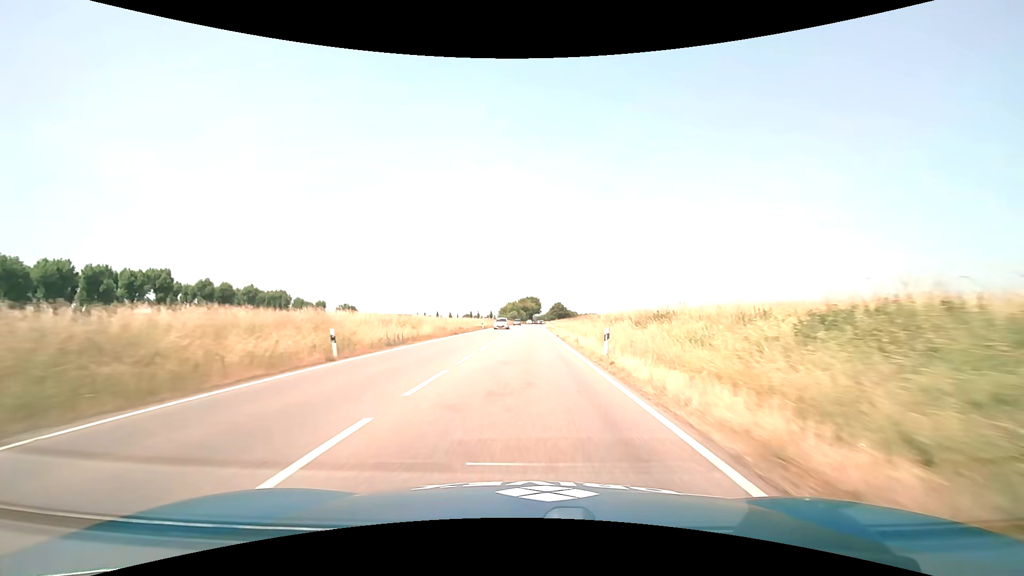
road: primary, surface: asphalt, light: Day
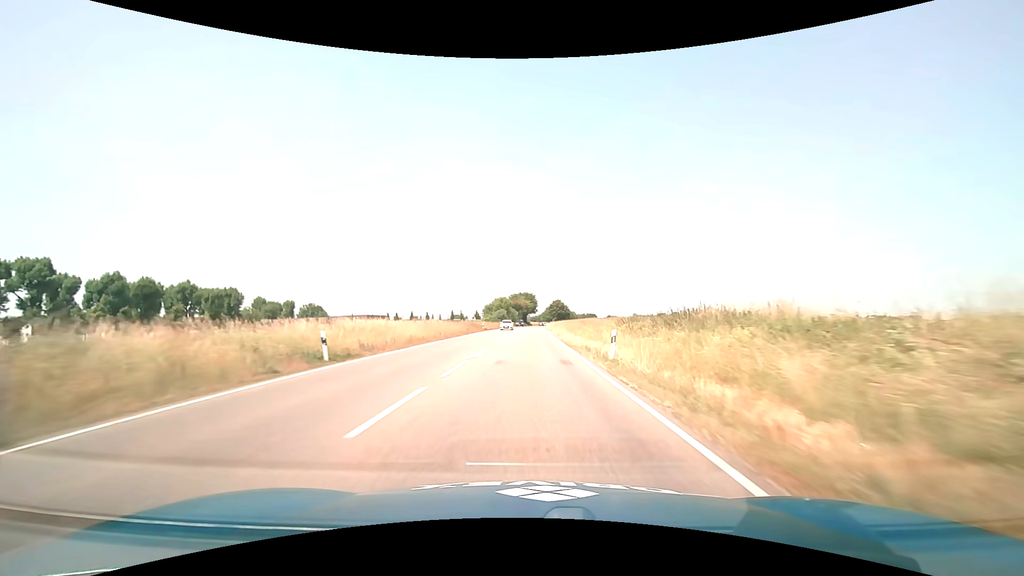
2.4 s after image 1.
(+0.3, +50.6) m; +1°
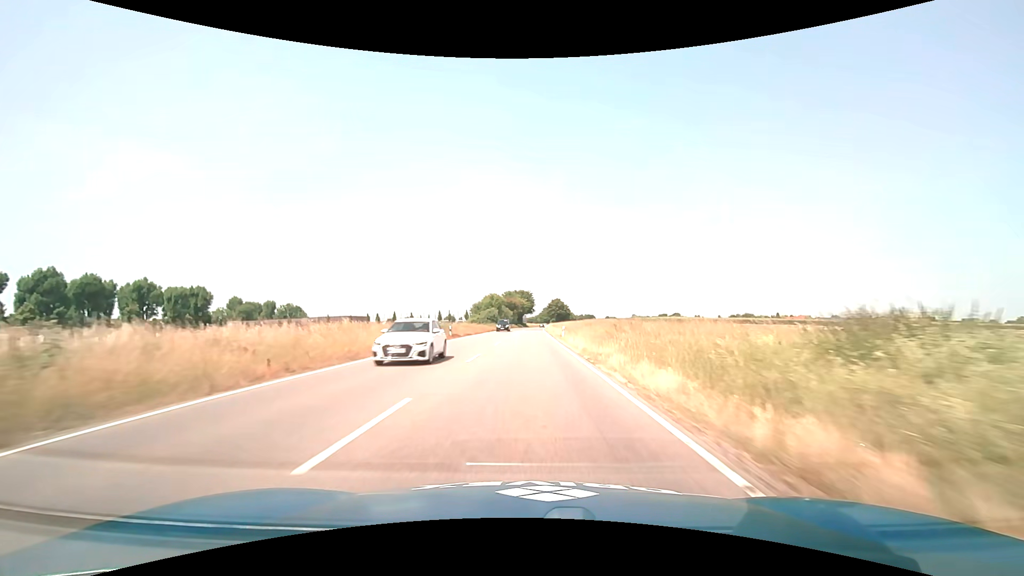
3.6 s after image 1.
(+0.1, +25.2) m; 0°
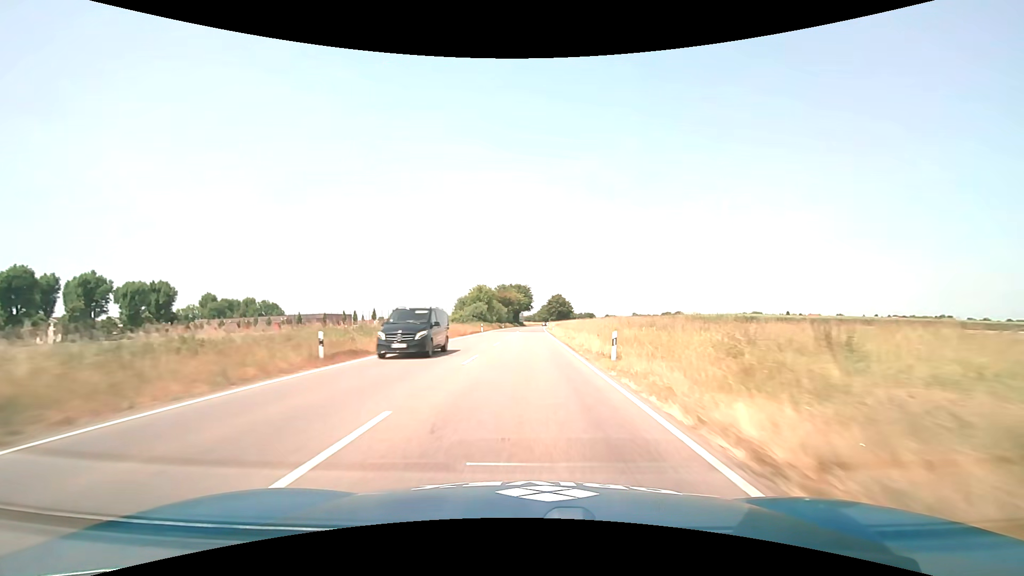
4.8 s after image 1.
(+0.1, +25.4) m; 0°
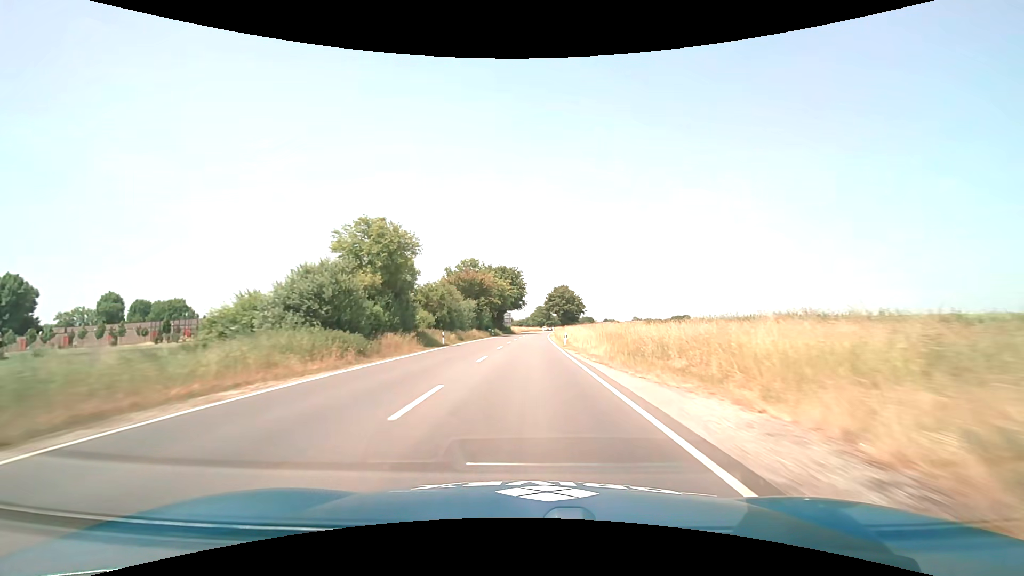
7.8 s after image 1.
(+0.5, +68.2) m; +1°
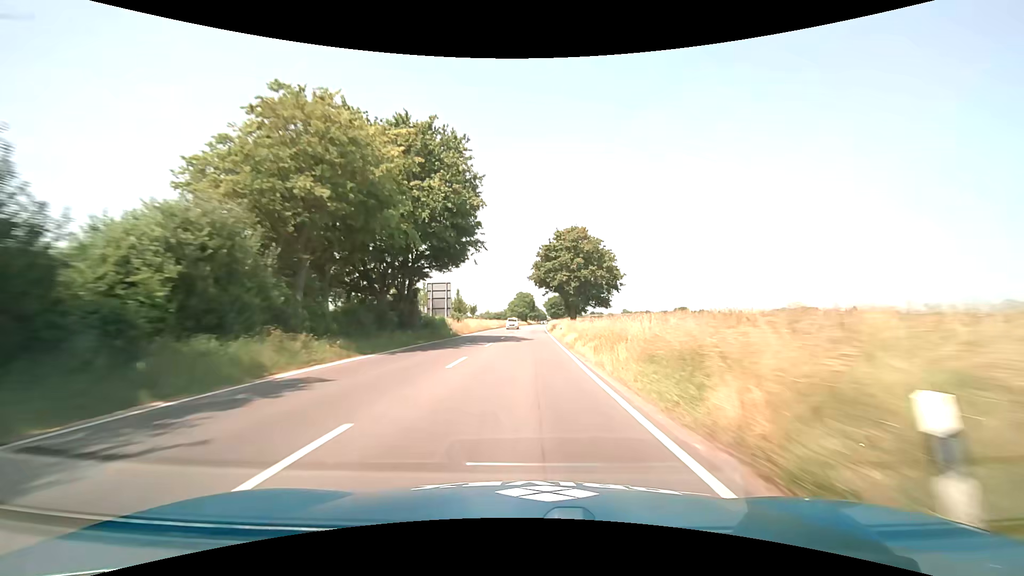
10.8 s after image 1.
(+1.2, +76.7) m; +2°
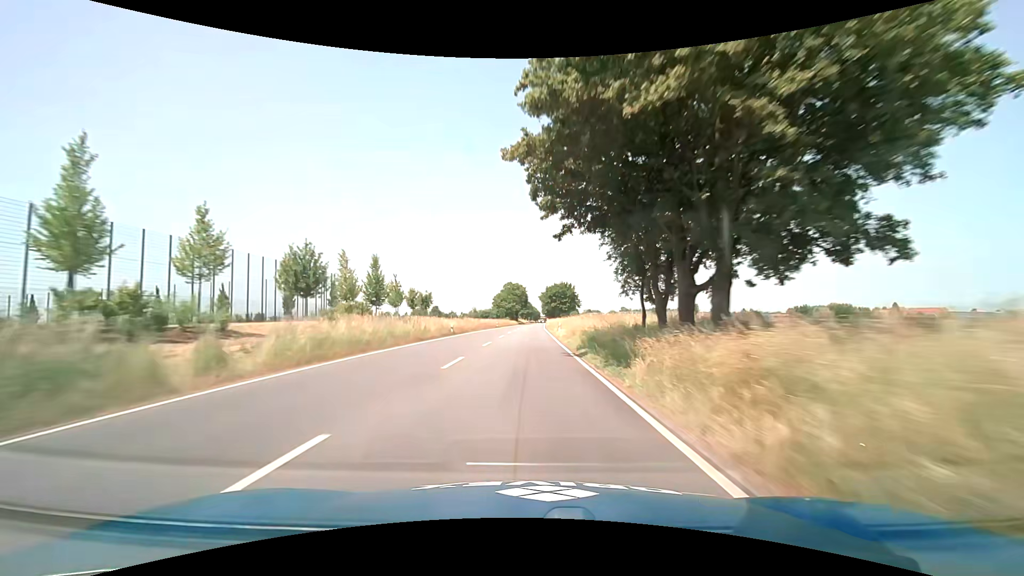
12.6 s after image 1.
(+0.3, +48.5) m; +1°
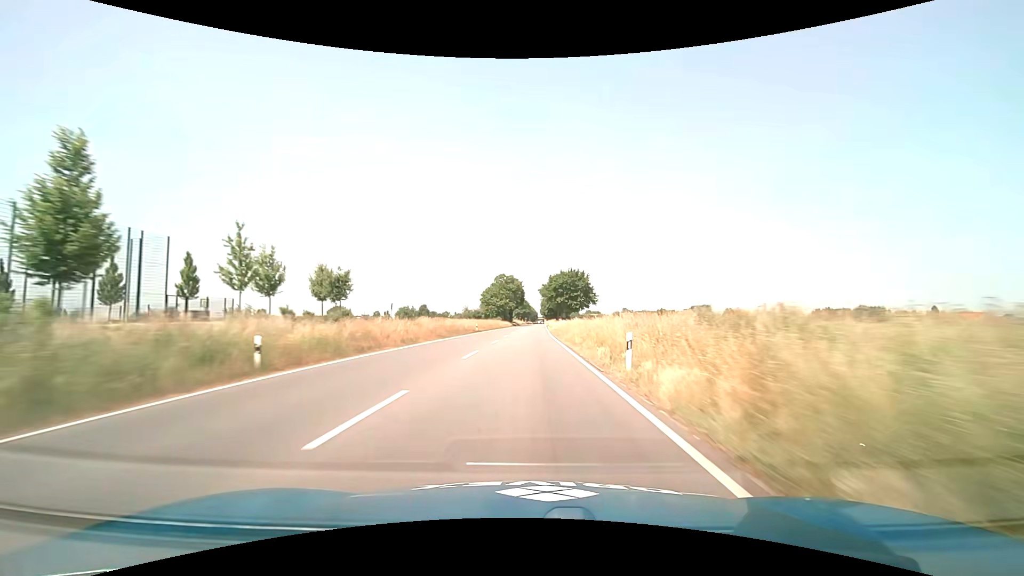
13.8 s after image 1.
(+0.1, +32.3) m; 0°
(0, +10) (0, +20) (0, +30) (0, +40) (0, +50) (0, +60) (+1, +70) (+1, +80) (+1, +90) (+1, +100) m
